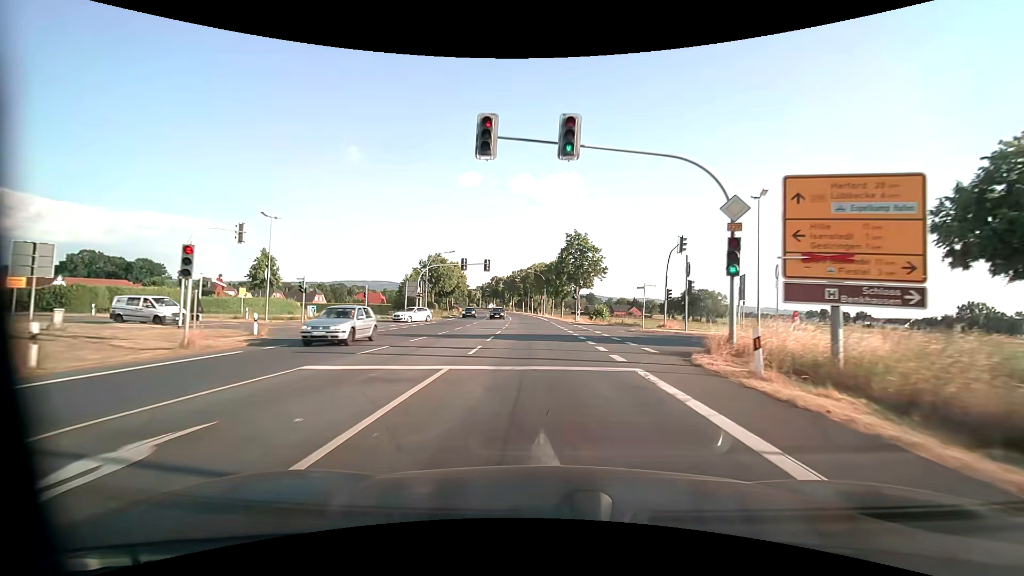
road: primary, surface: asphalt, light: Day
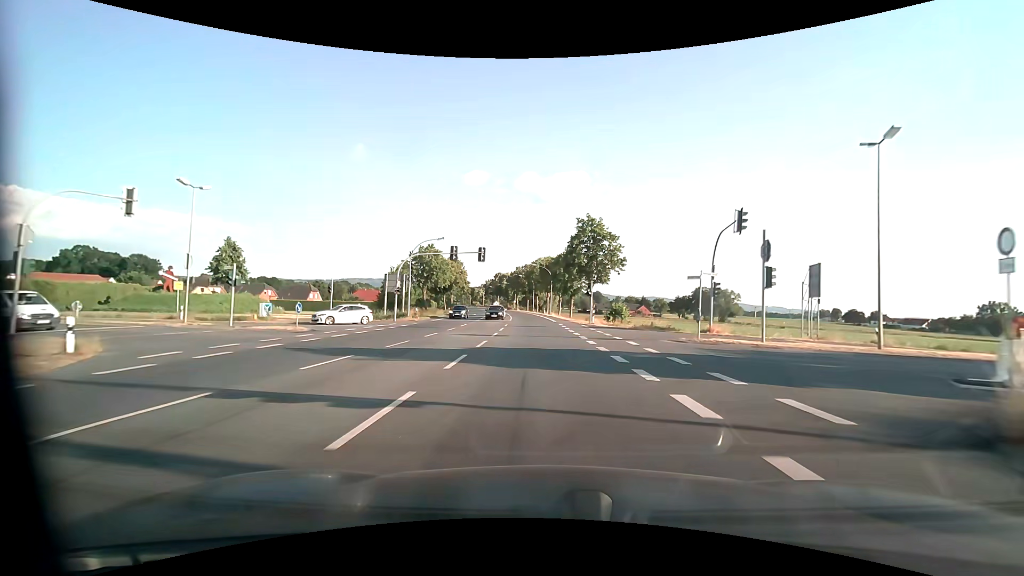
(-0.1, +9.6) m; 0°
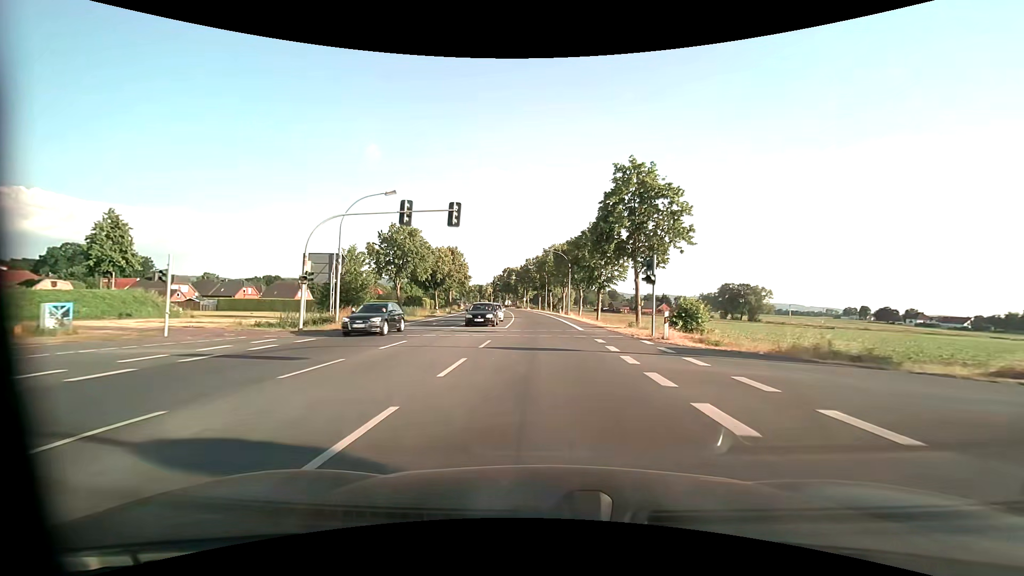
(-0.4, +19.2) m; -2°
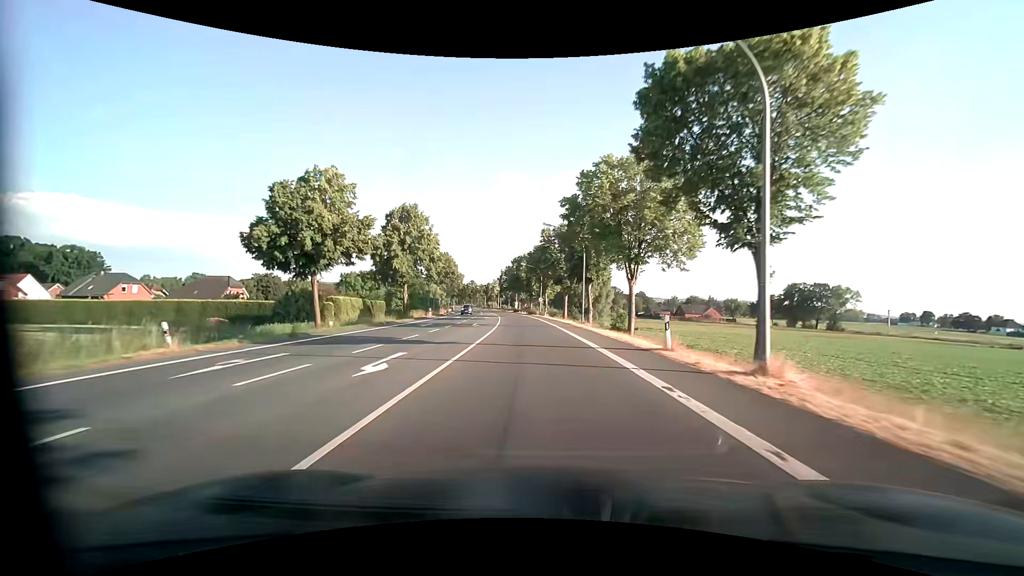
(-0.9, +49.0) m; -3°
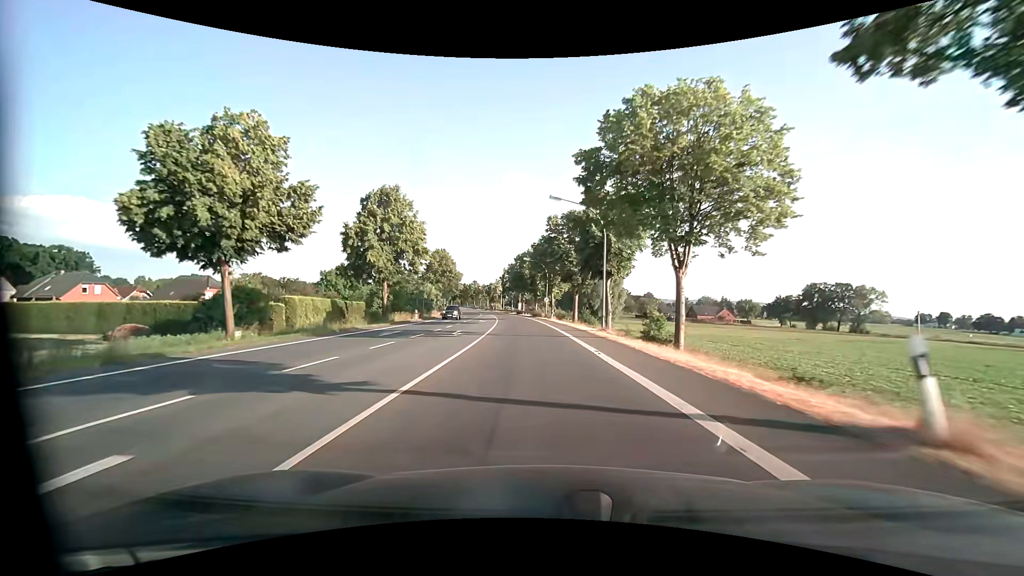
(0.0, +10.0) m; 0°
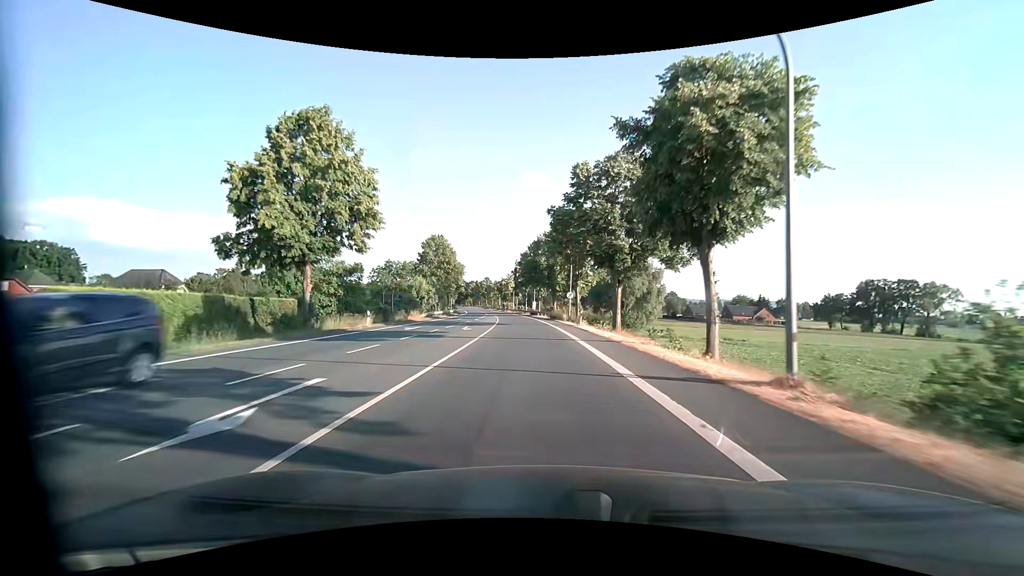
(-0.3, +20.5) m; -2°
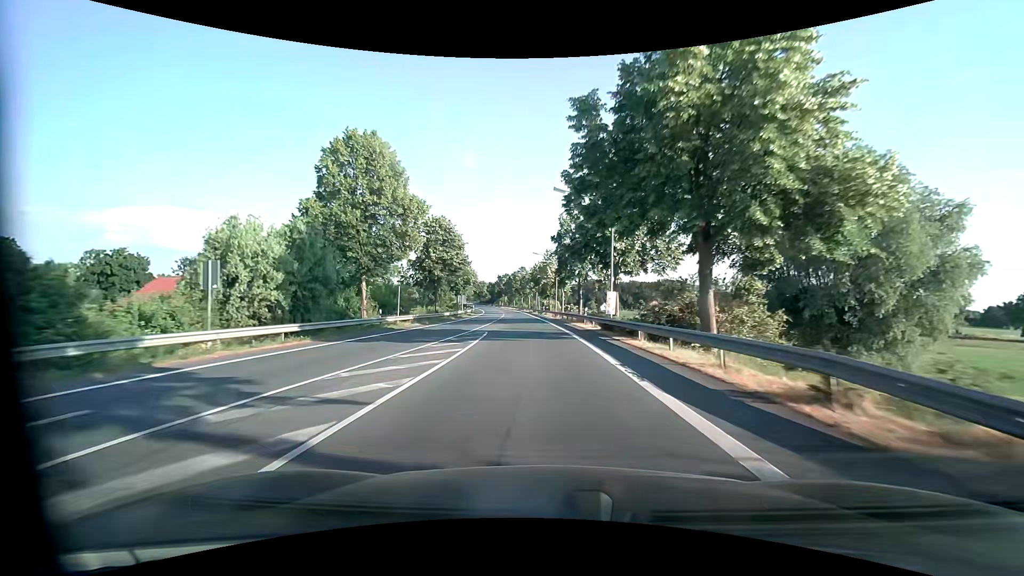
(-2.6, +53.8) m; -6°
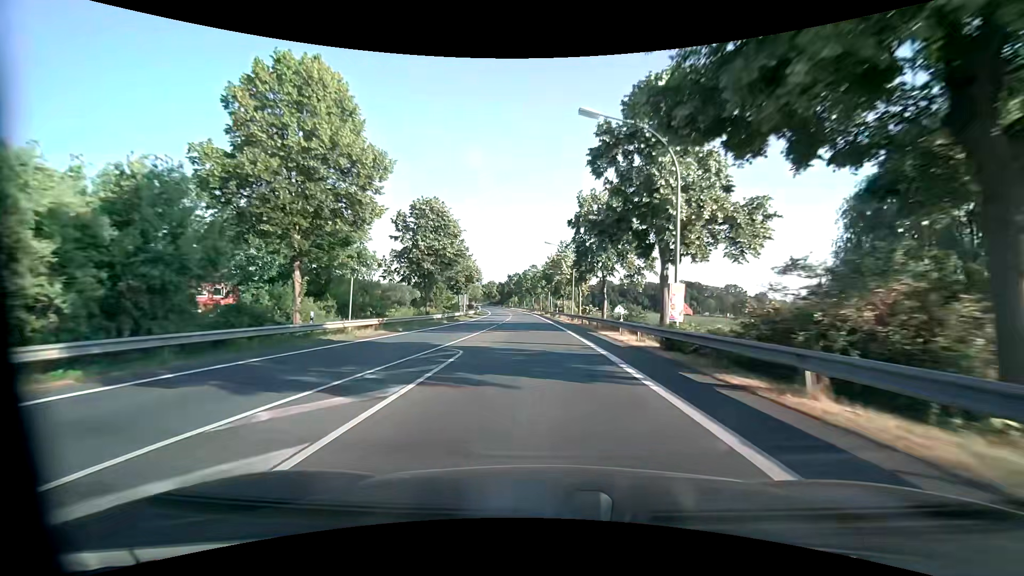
(-0.2, +11.3) m; -1°
(0, +10) (0, +20) (-1, +30) (-1, +40) (-1, +50) (-2, +60) (-3, +70) (-3, +80) (-4, +90) (-5, +100) m
